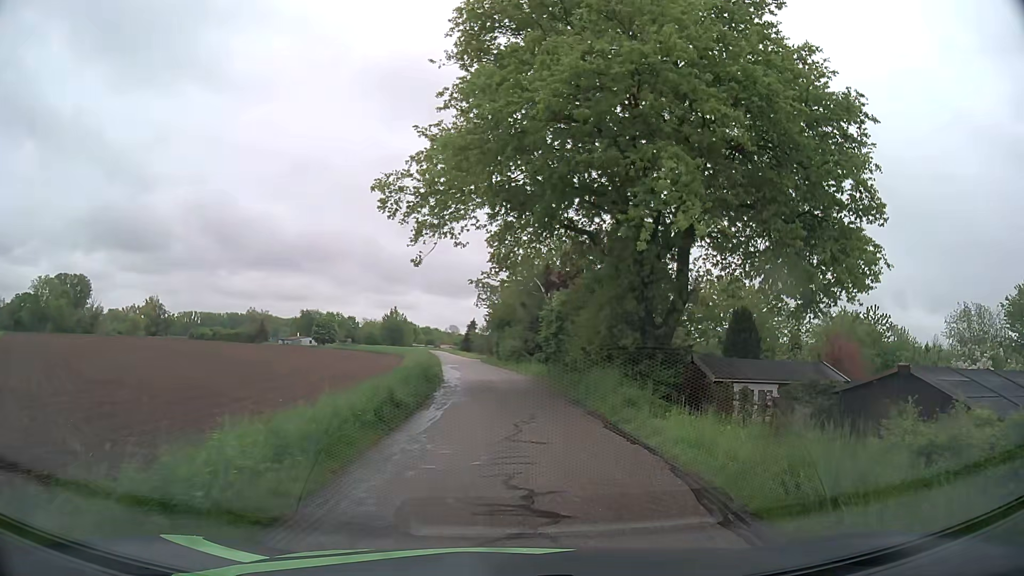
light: Day
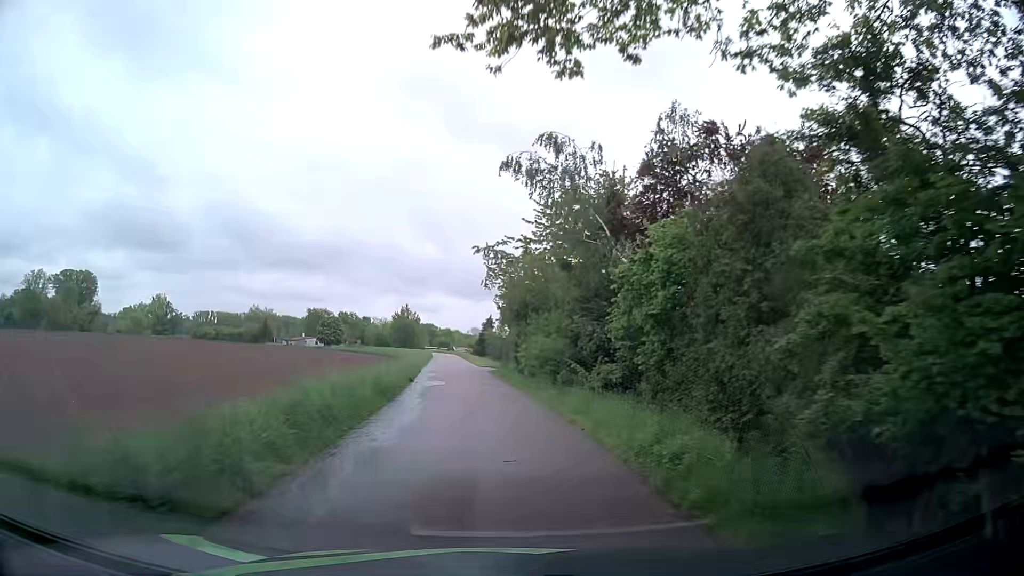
(0.0, +21.0) m; -2°
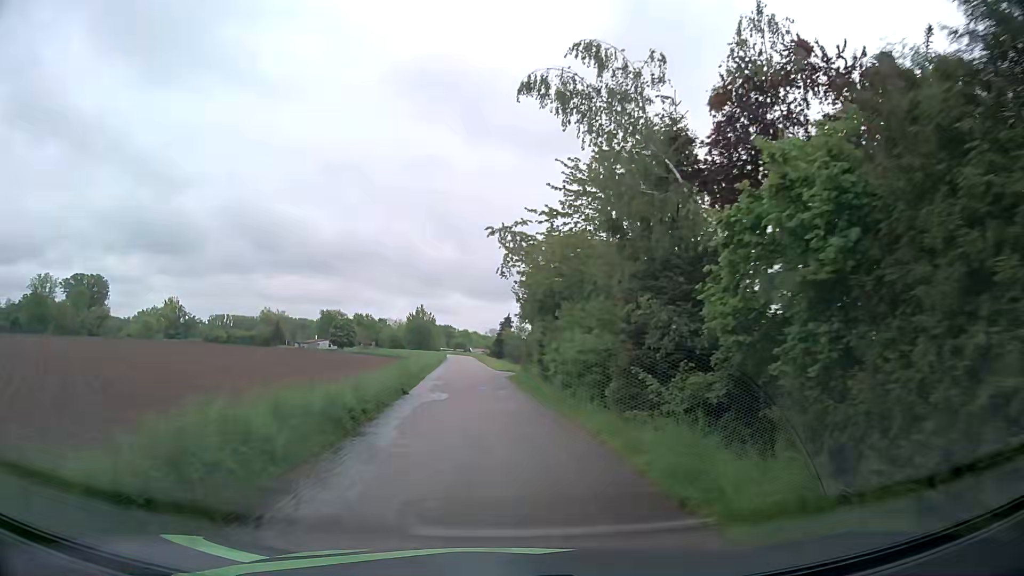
(-0.1, +6.5) m; -1°
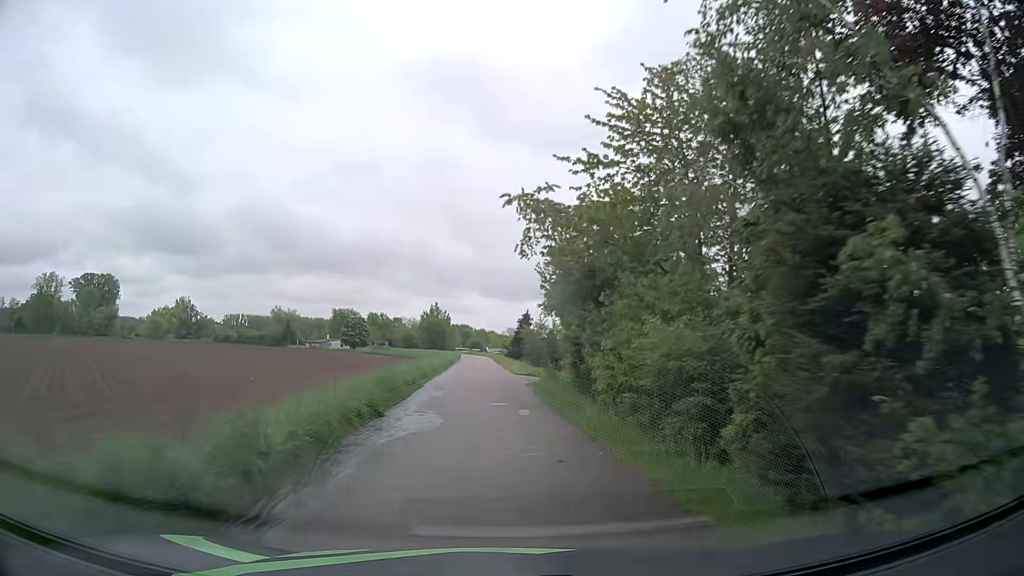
(-0.1, +6.9) m; -2°
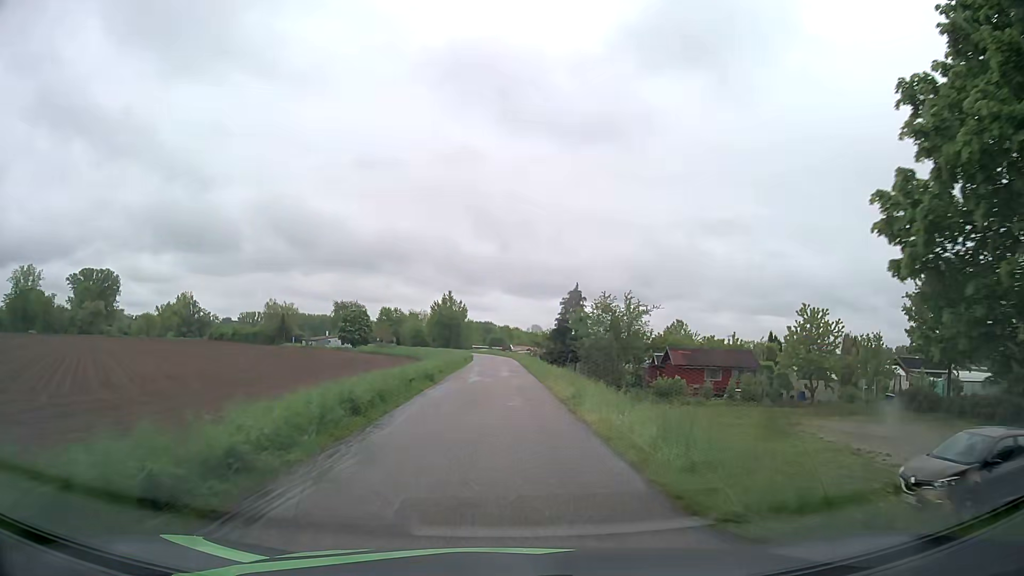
(-0.5, +30.2) m; -1°
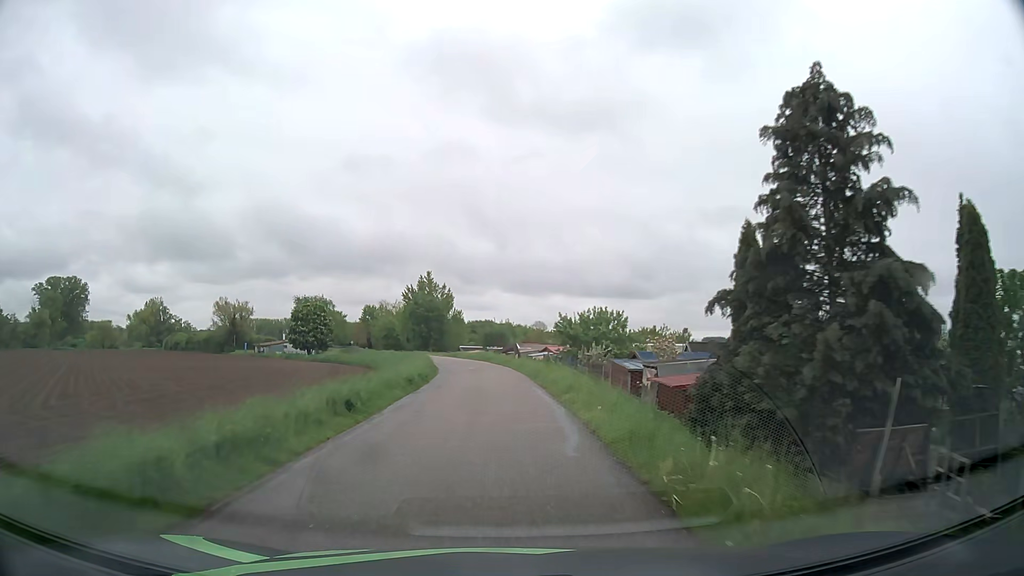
(-0.2, +39.4) m; 0°
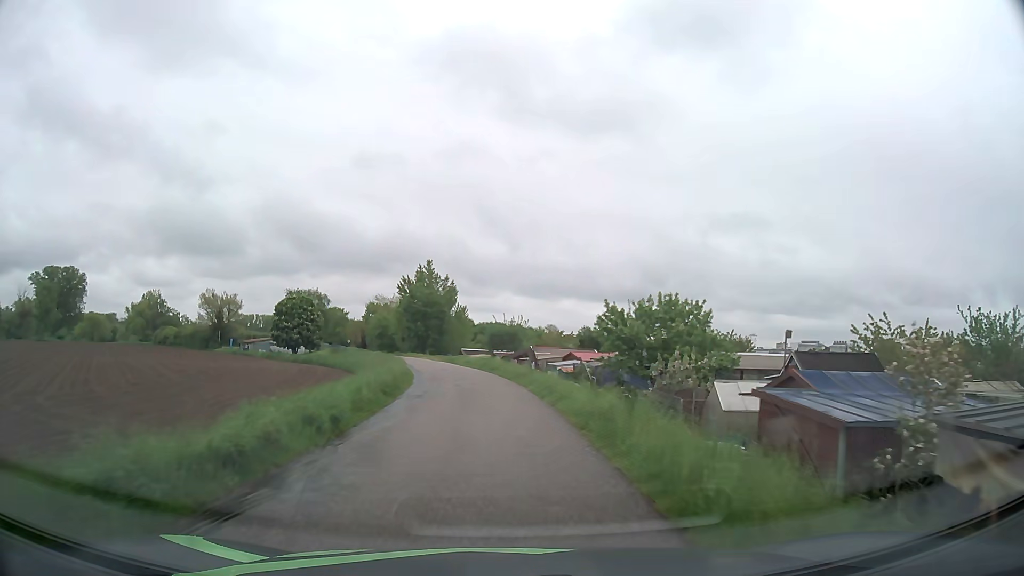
(-0.1, +14.9) m; -1°
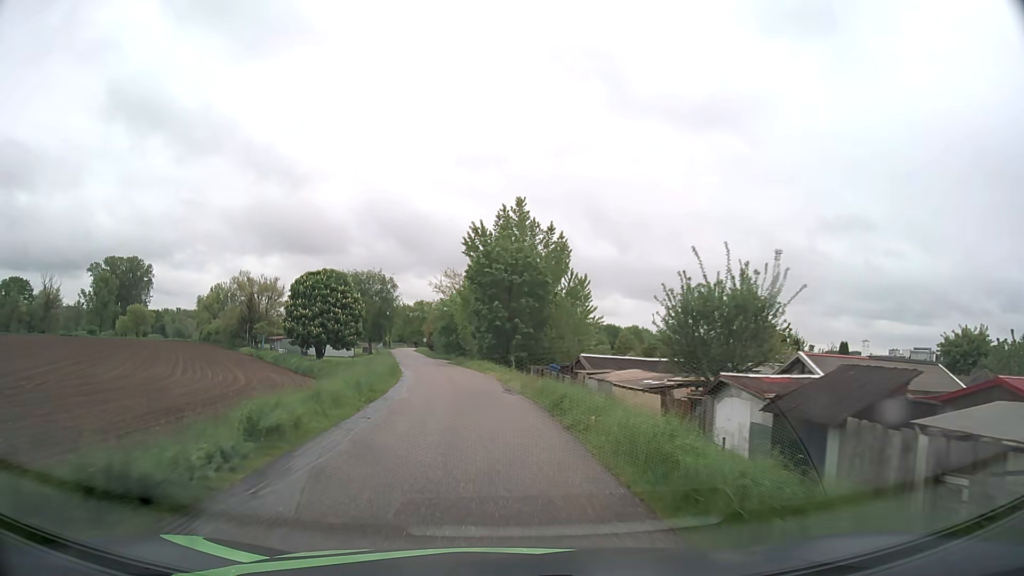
(-2.5, +38.2) m; -9°
(0, +10) (-1, +20) (-2, +30) (-4, +40) (-5, +50) (-7, +59) (-9, +69) (-11, +79) (-13, +89) (-14, +99) m
